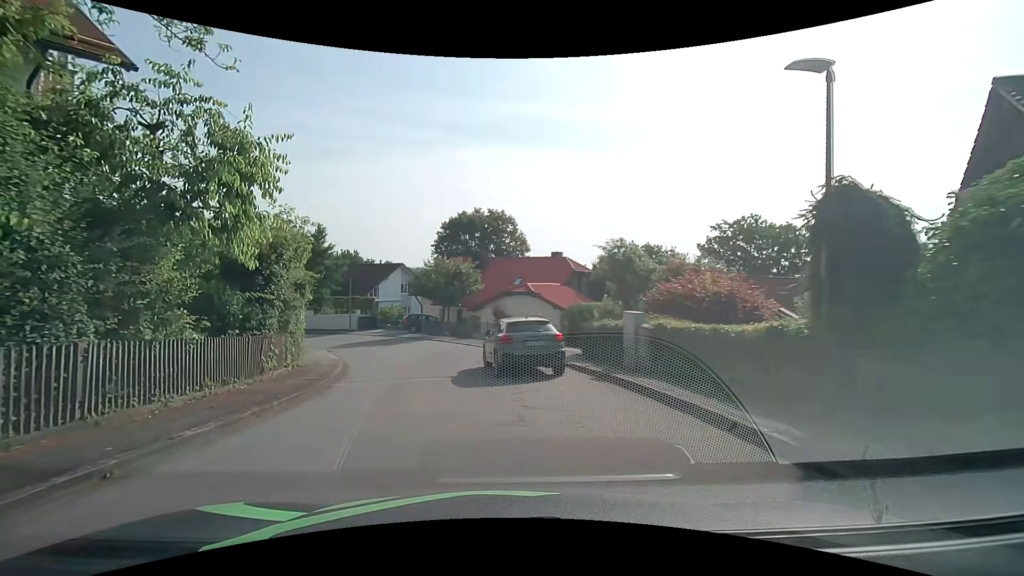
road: residential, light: Day
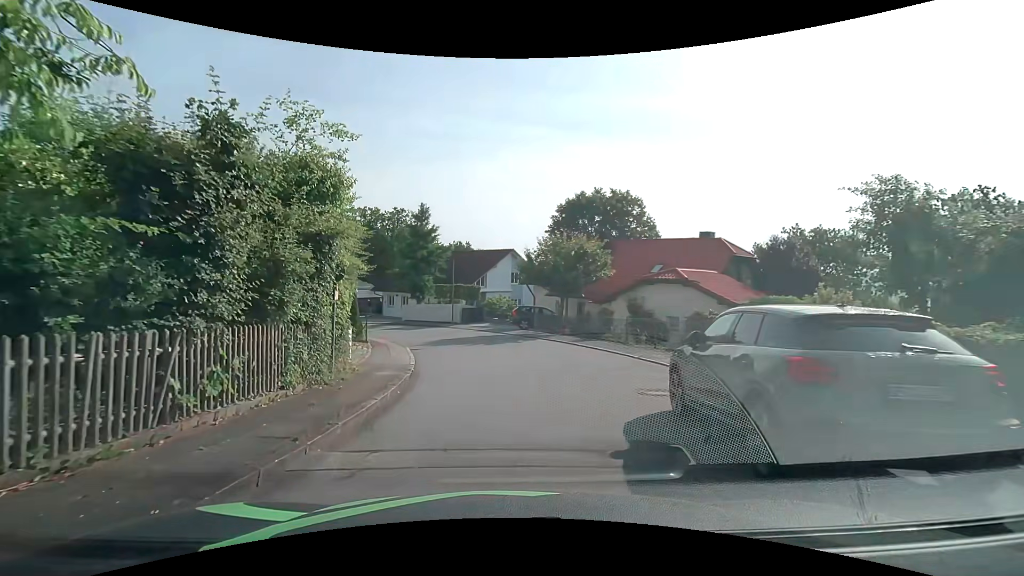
(-1.1, +8.4) m; -14°
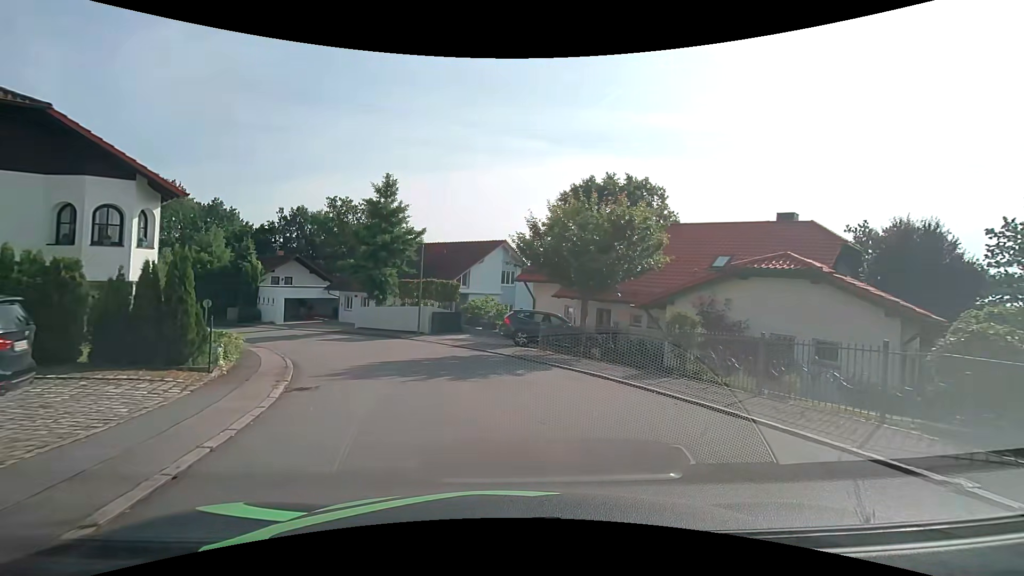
(0.0, +11.2) m; +1°
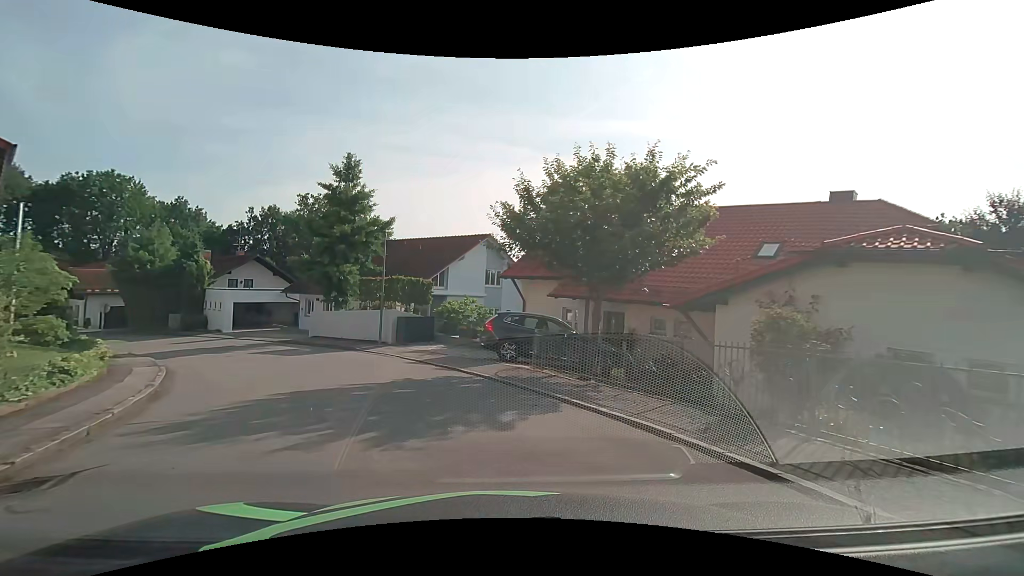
(+0.2, +5.5) m; +2°
